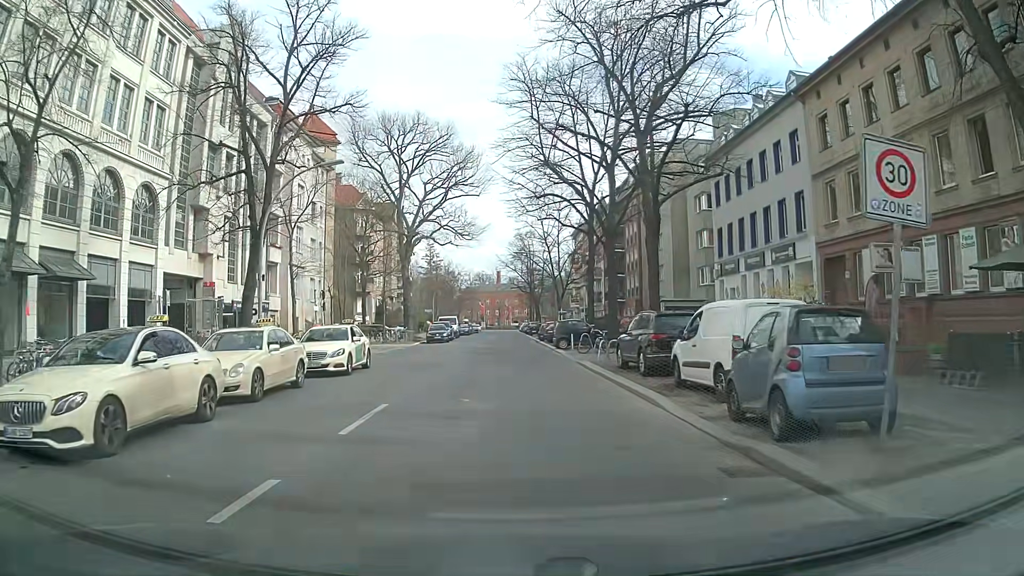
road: residential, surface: asphalt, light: Day
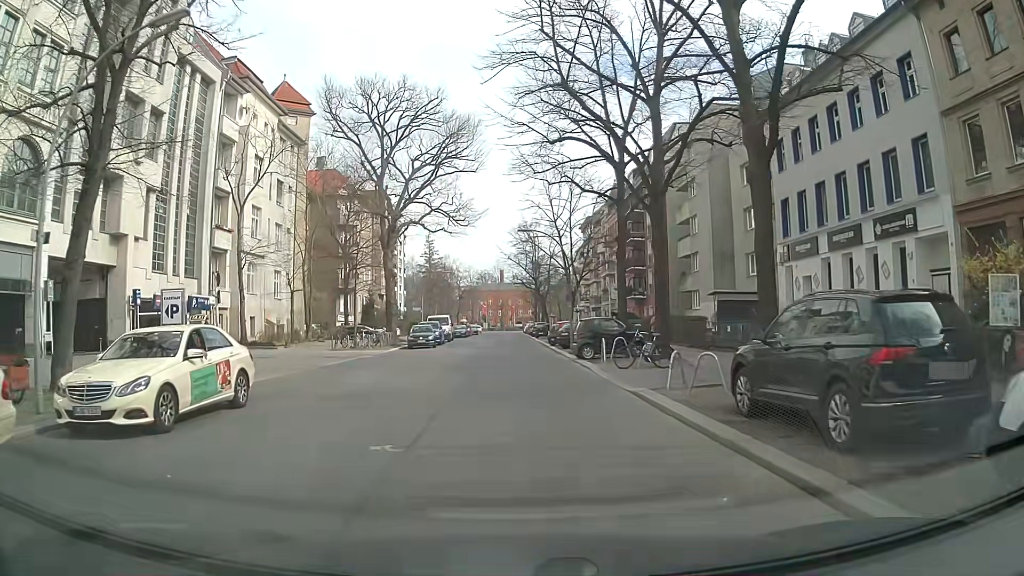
(0.0, +10.8) m; 0°
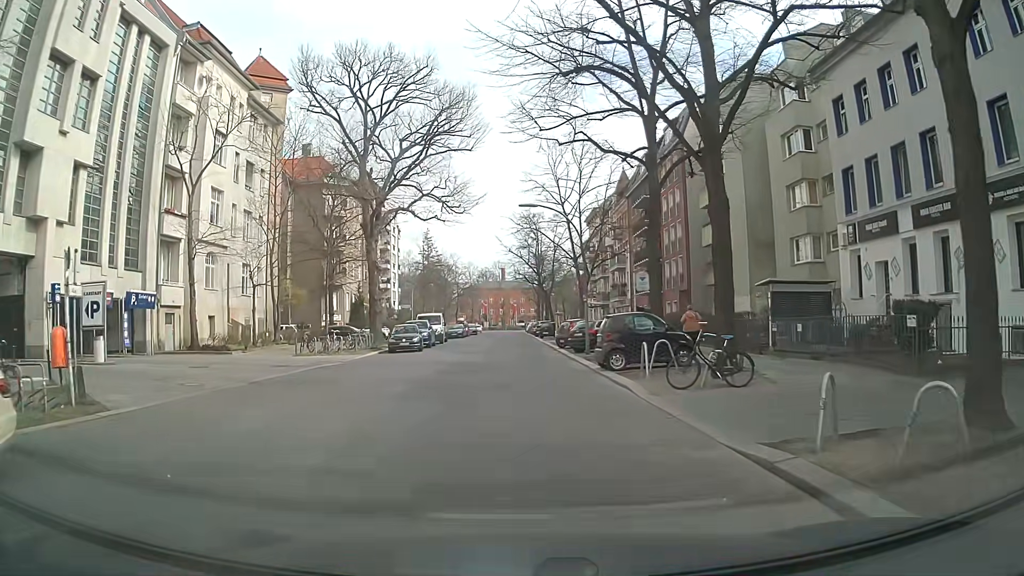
(0.0, +7.0) m; -2°
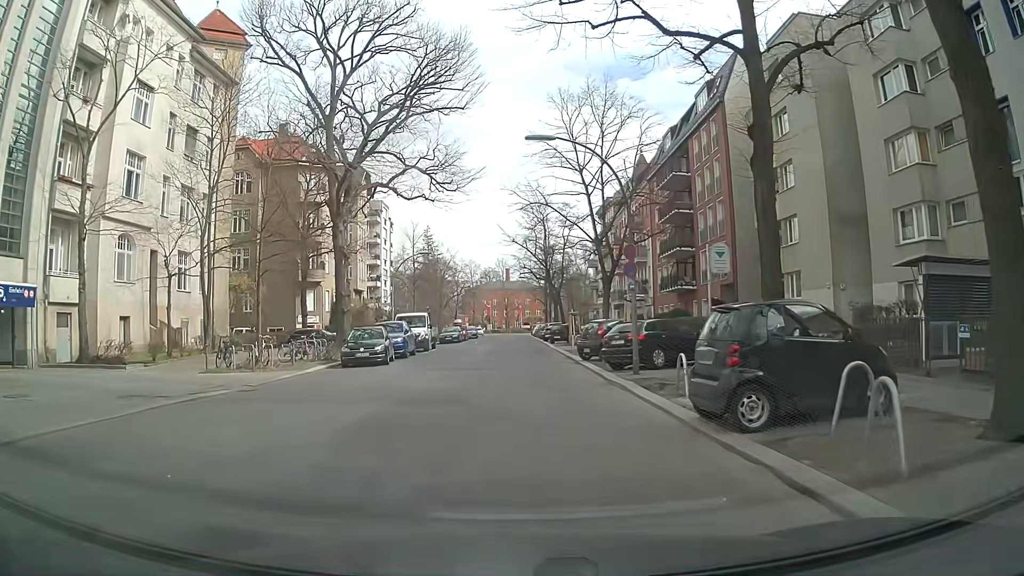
(+0.1, +10.4) m; +1°
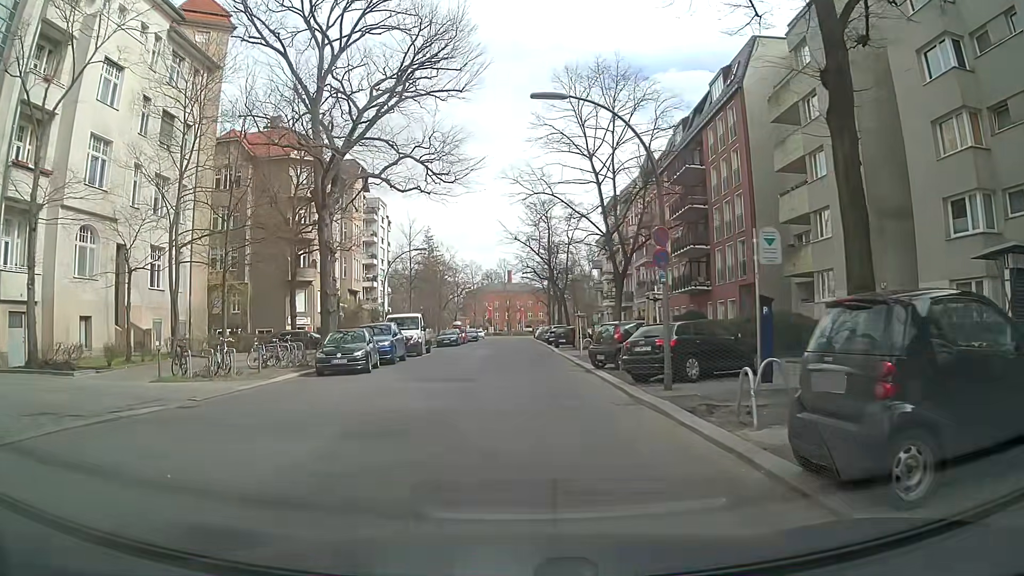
(0.0, +3.5) m; -1°
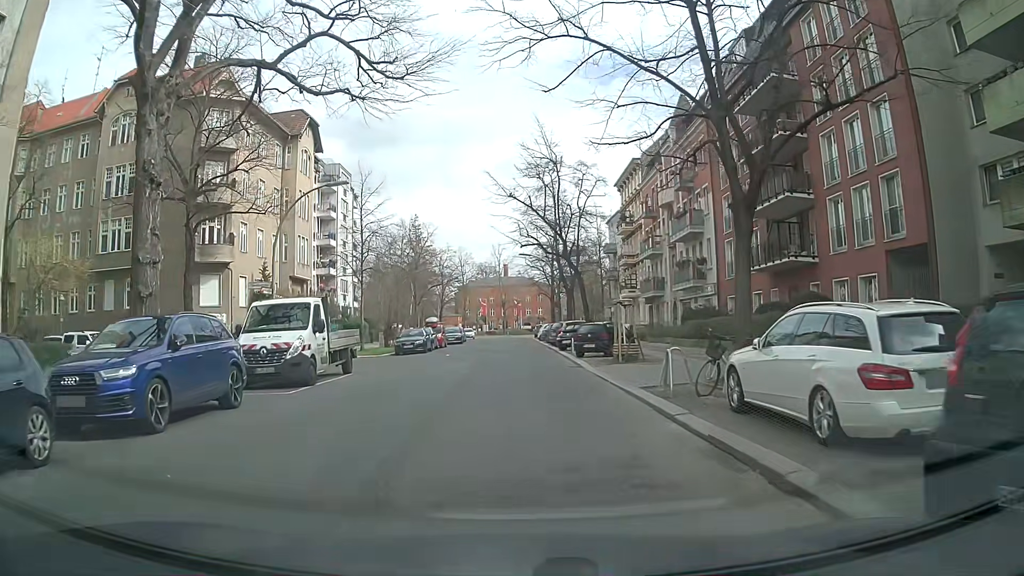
(+0.3, +18.5) m; +1°
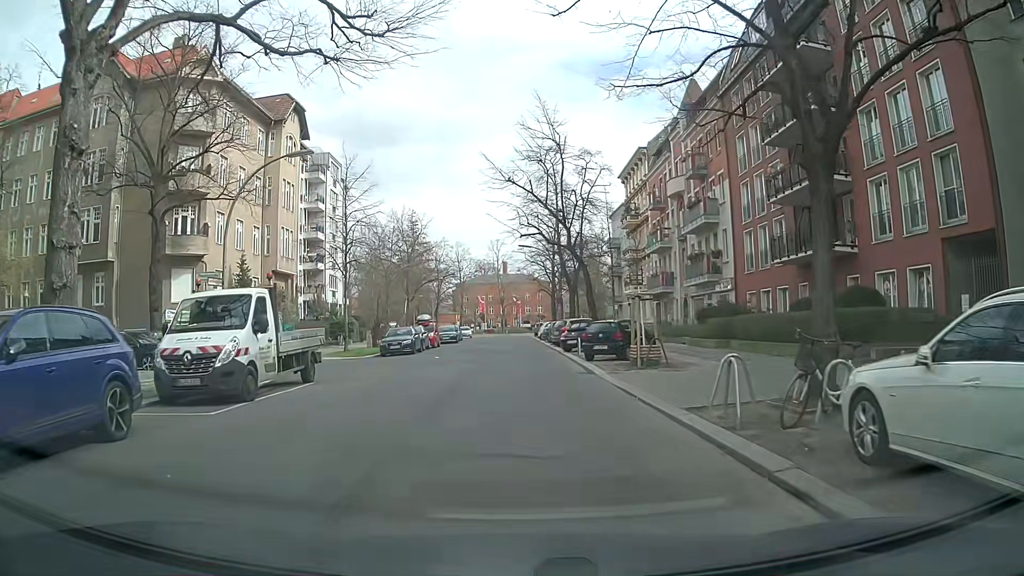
(0.0, +4.0) m; 0°
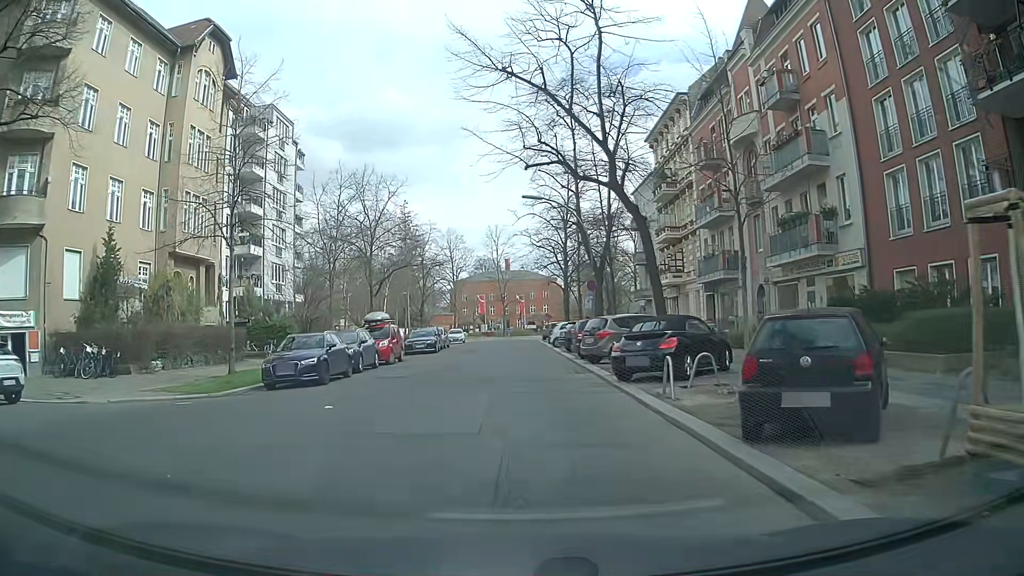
(-0.1, +16.7) m; -2°
(0, +10) (+1, +20) (+1, +30) (+1, +40) (+1, +50) (+1, +60) (+1, +70) (+4, +80) (+11, +86) (+19, +92) m
